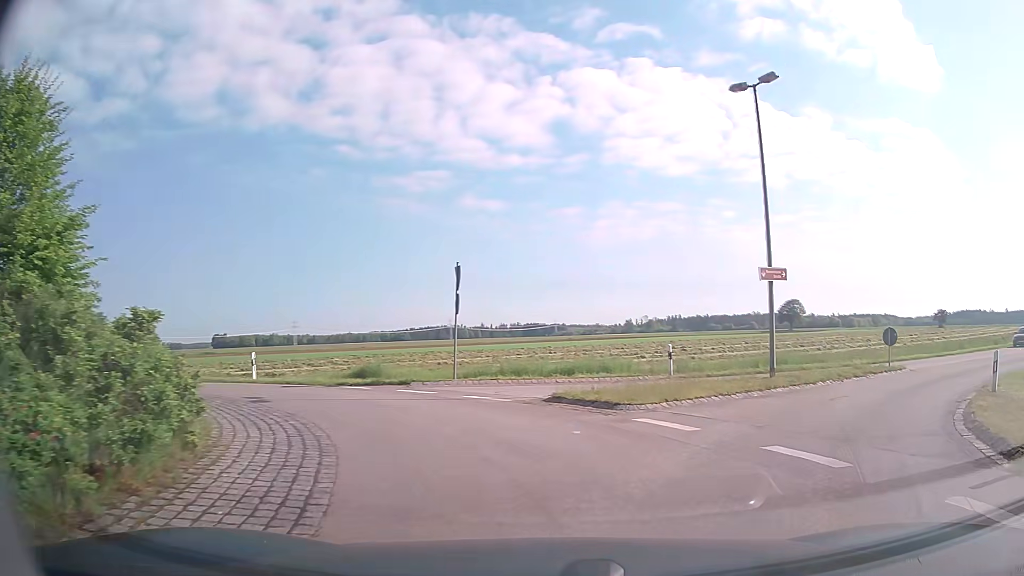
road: tertiary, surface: asphalt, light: Day
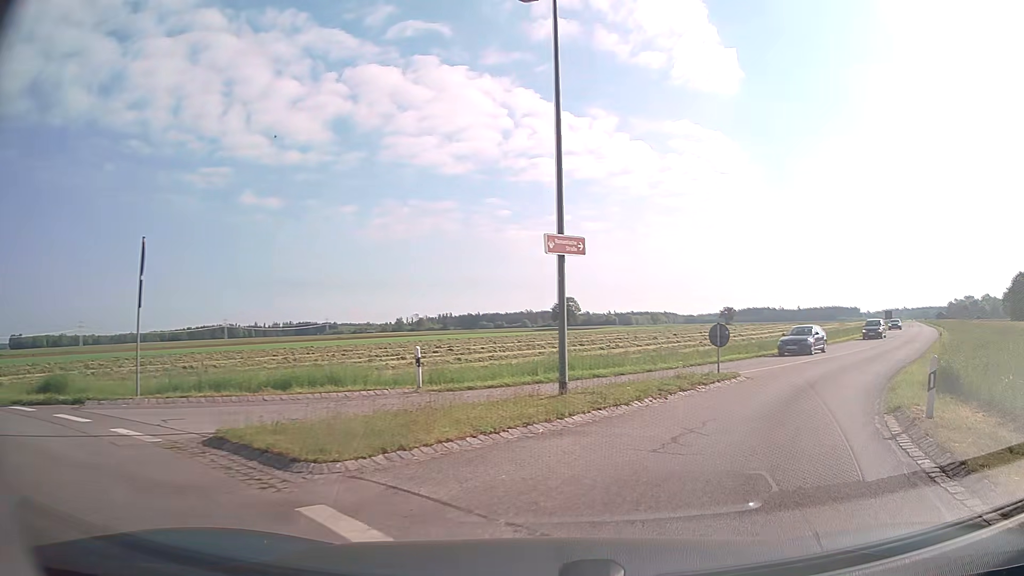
(+1.0, +5.5) m; +20°
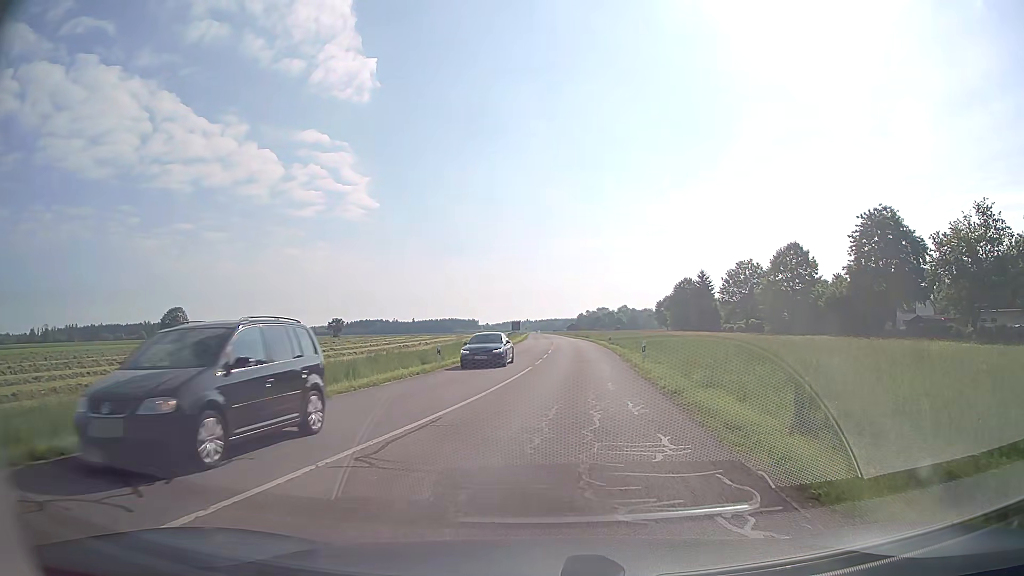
(+6.5, +17.0) m; +33°
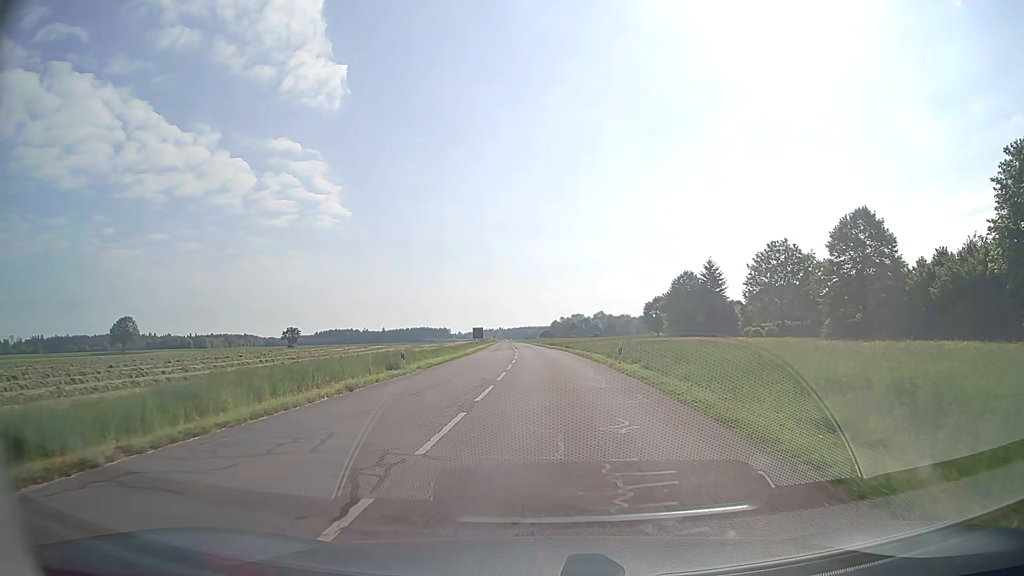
(+1.3, +27.1) m; +3°
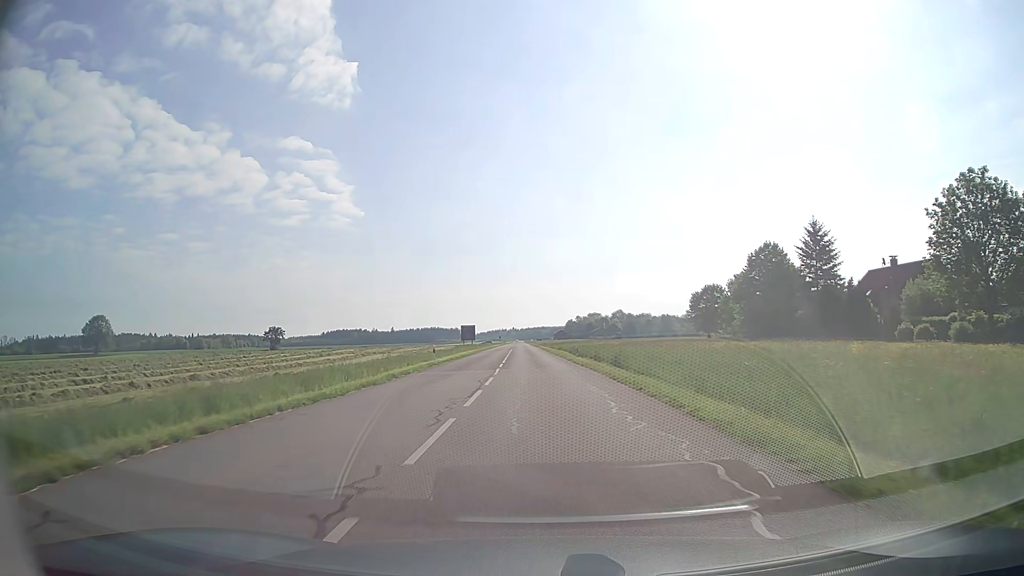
(-0.1, +37.1) m; -1°
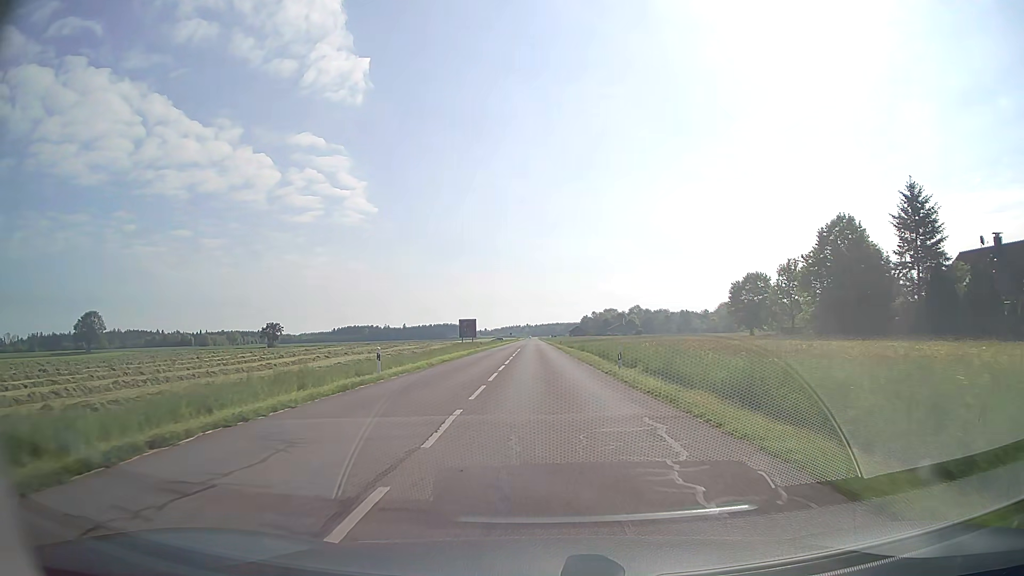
(-0.2, +17.2) m; -1°
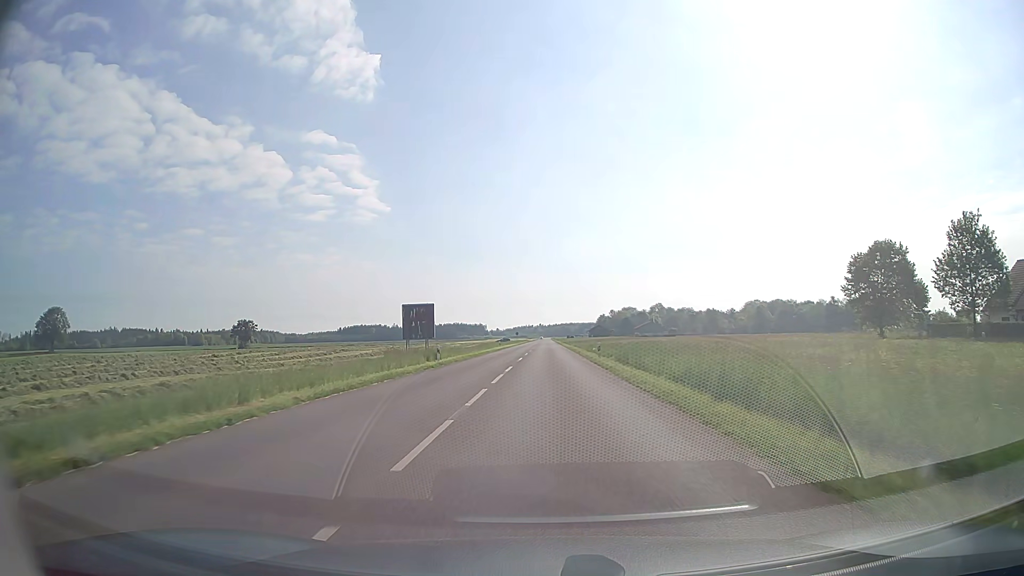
(-0.4, +37.8) m; -1°
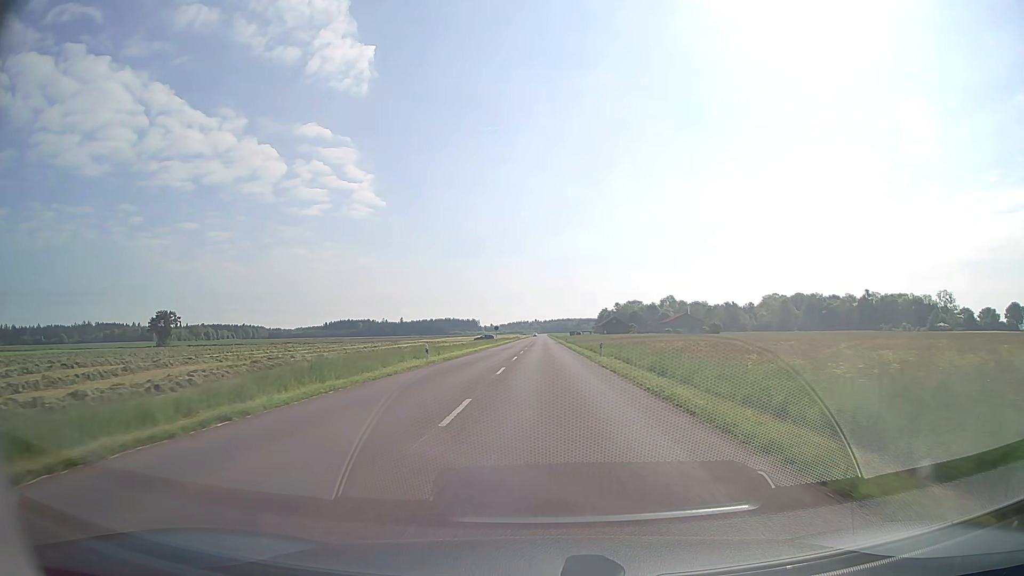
(0.0, +51.4) m; 0°
(0, +10) (0, +20) (0, +30) (0, +40) (0, +50) (0, +60) (0, +70) (0, +80) (0, +90) (0, +100) m
